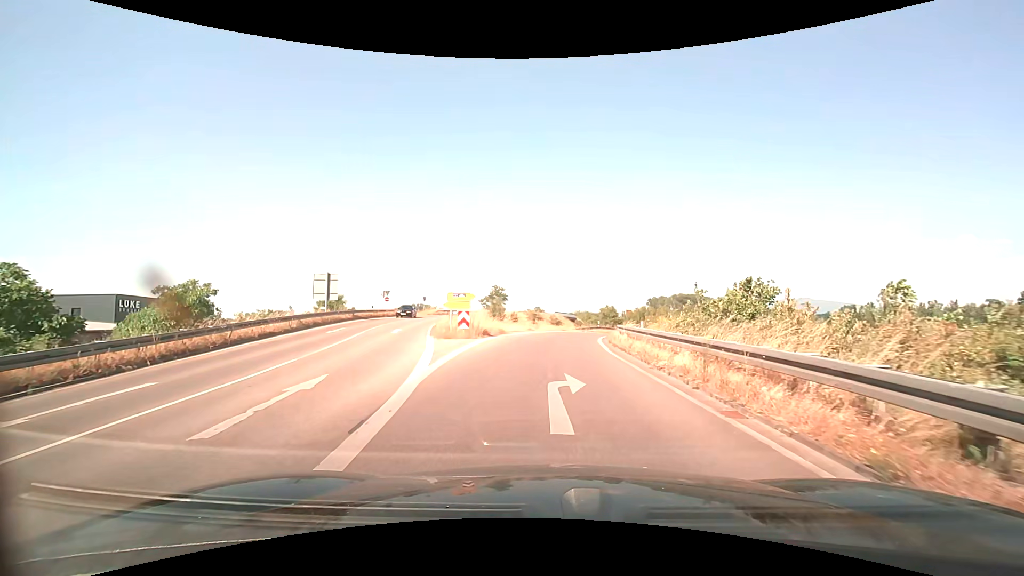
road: trunk_link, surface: asphalt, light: Day
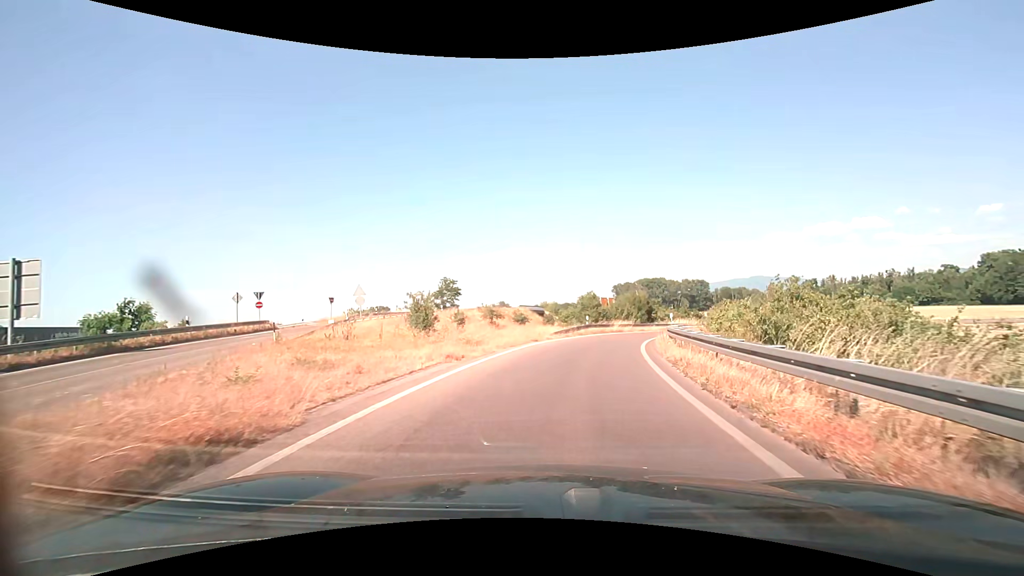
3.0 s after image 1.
(+0.3, +22.0) m; +4°
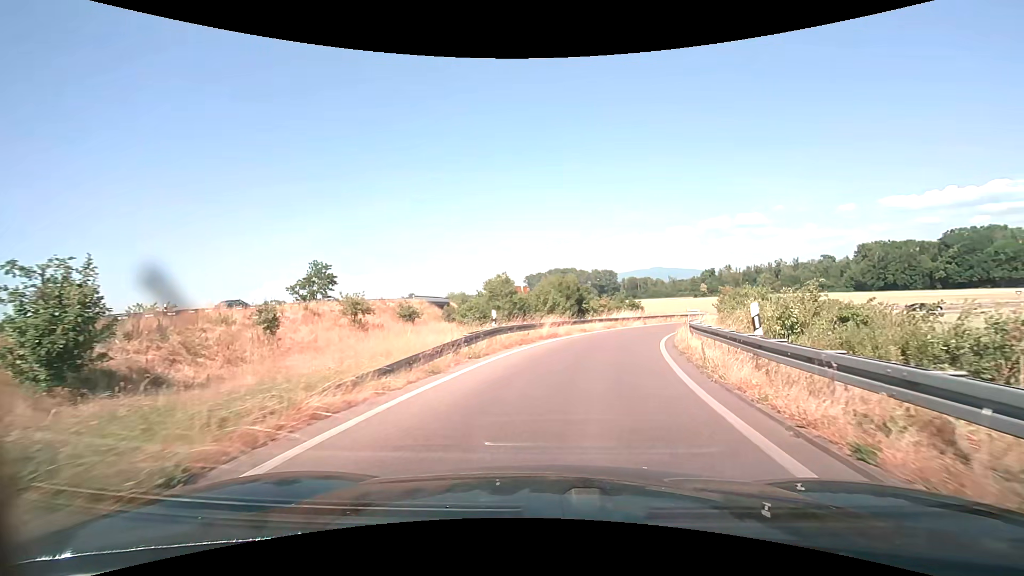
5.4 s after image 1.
(+1.5, +19.8) m; +10°
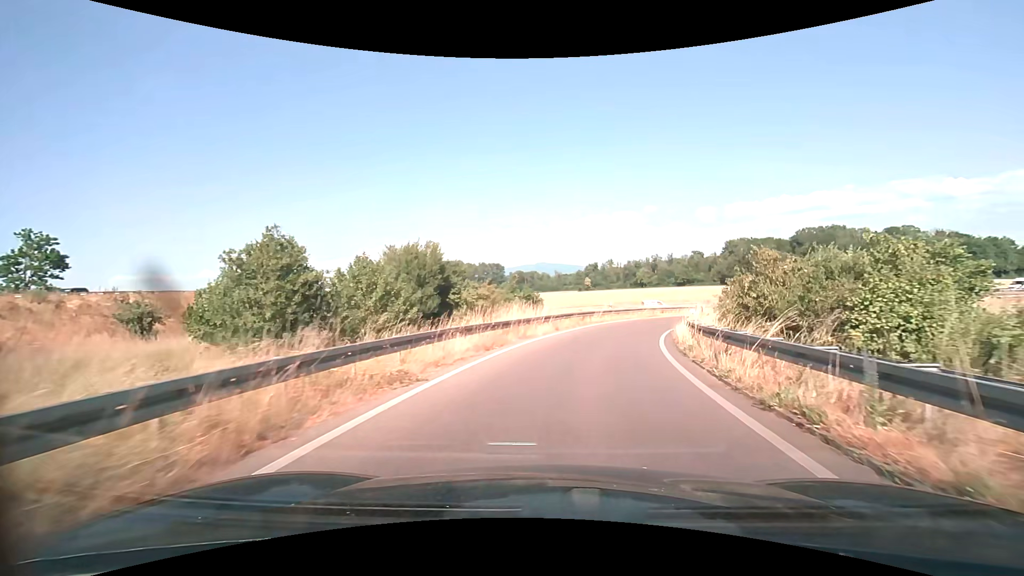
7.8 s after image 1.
(+2.4, +21.9) m; +13°
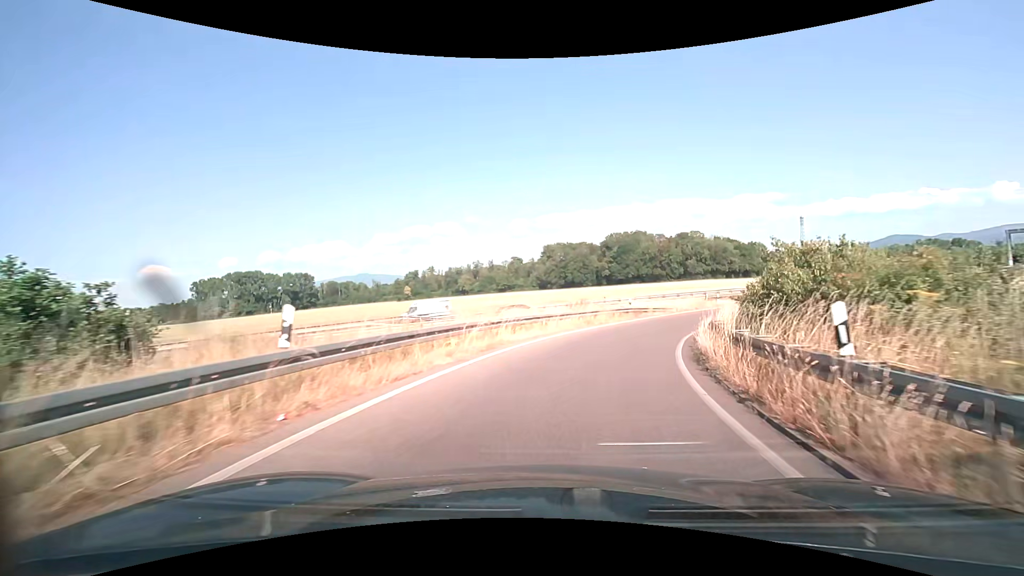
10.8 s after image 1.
(+5.2, +30.5) m; +20°
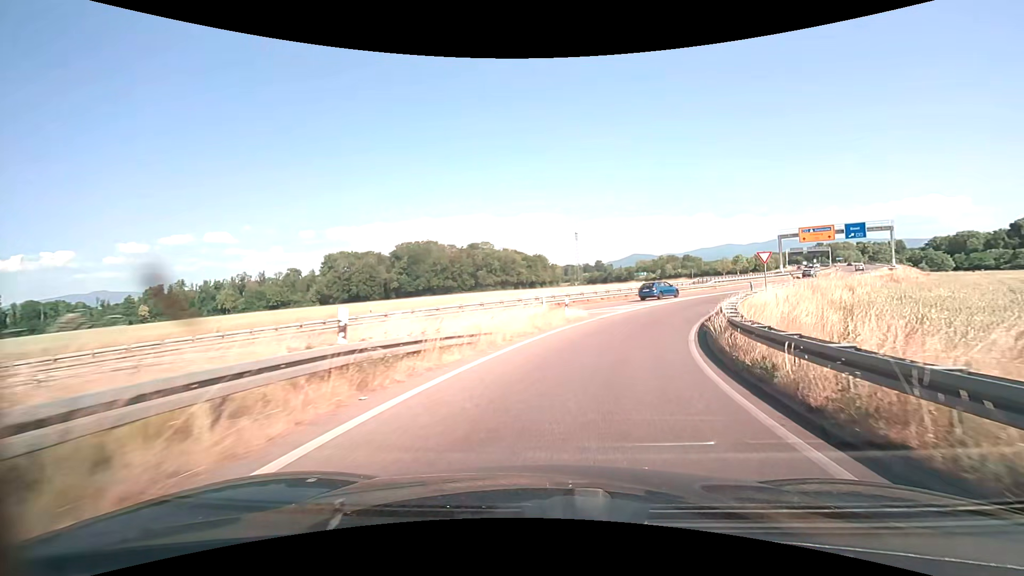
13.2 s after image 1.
(+4.7, +25.2) m; +23°
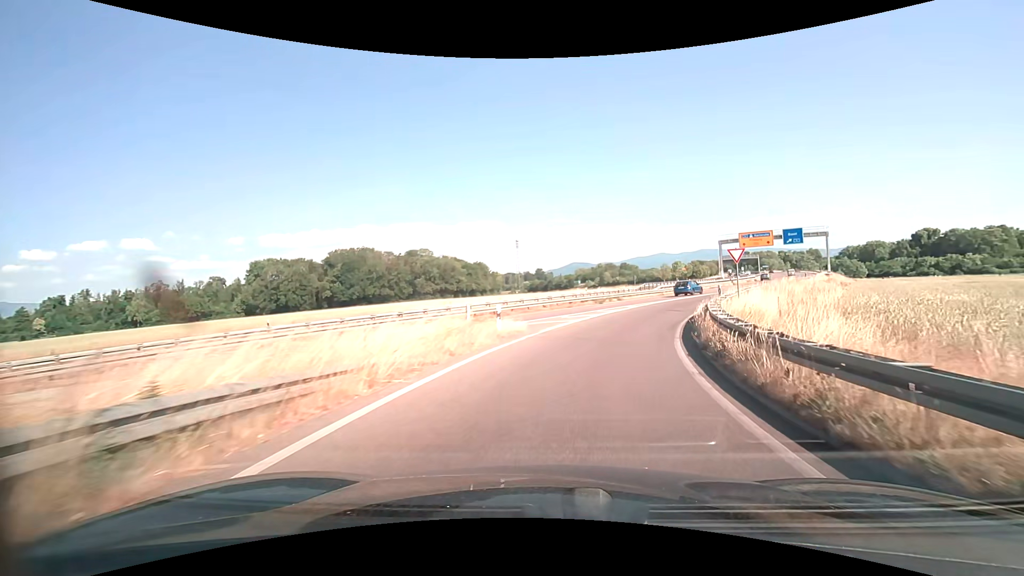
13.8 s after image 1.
(+0.4, +6.3) m; +7°
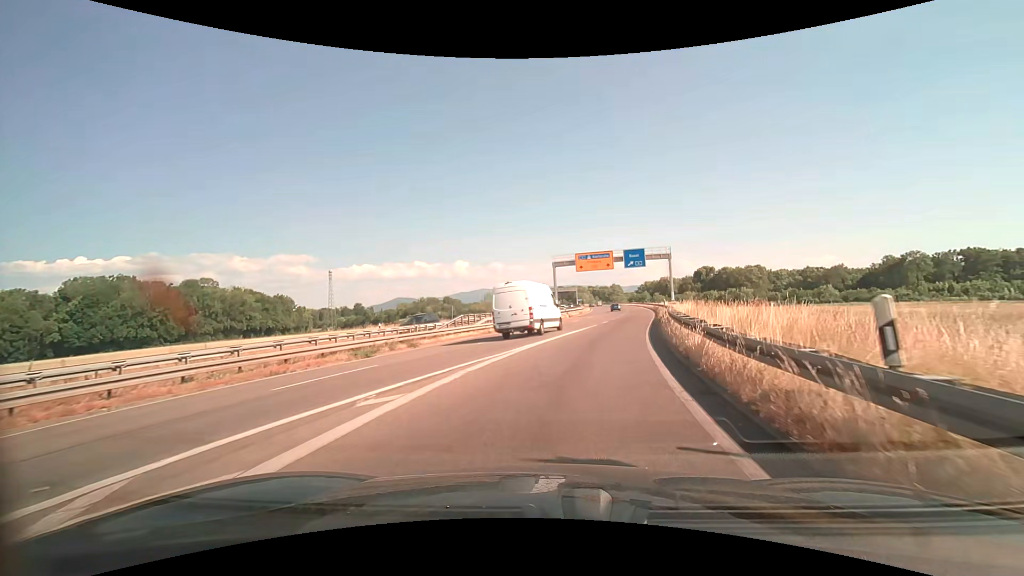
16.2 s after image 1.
(+4.5, +23.5) m; +20°
(+1, +10) (+2, +20) (+4, +30) (+6, +39) (+8, +49) (+10, +59) (+12, +69) (+14, +79) (+15, +89) (+17, +98) m
